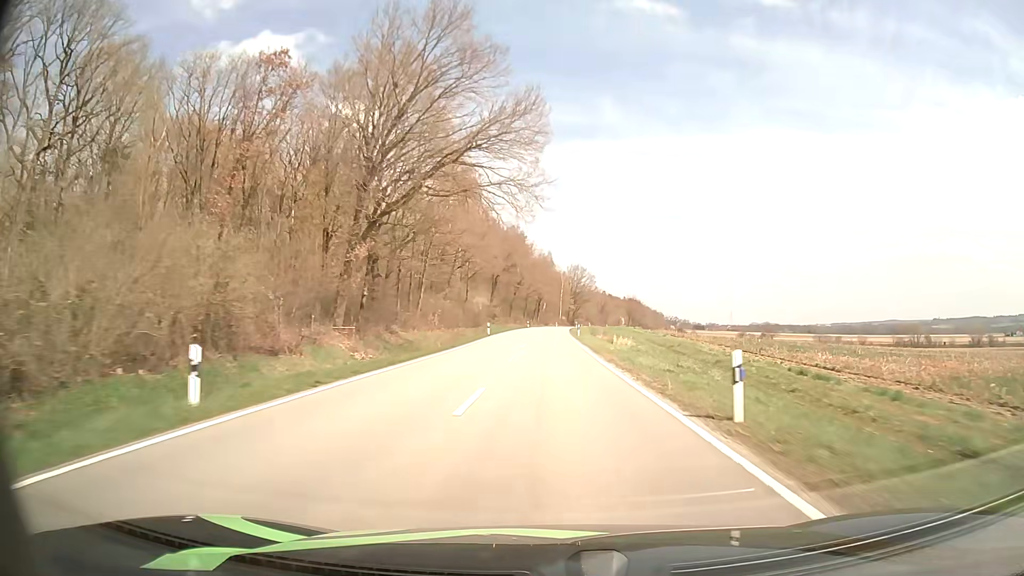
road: tertiary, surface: asphalt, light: Day
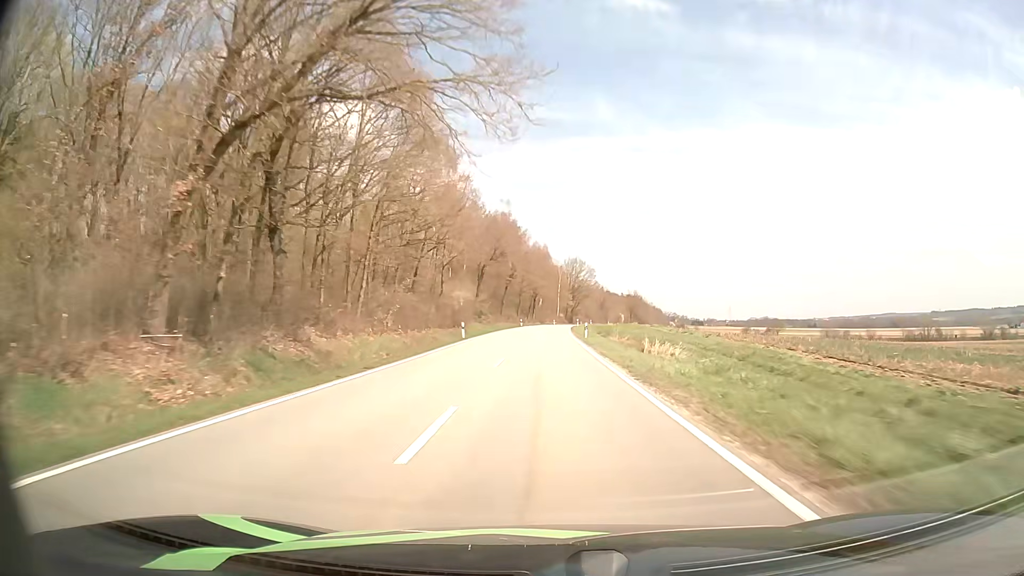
(0.0, +15.7) m; 0°
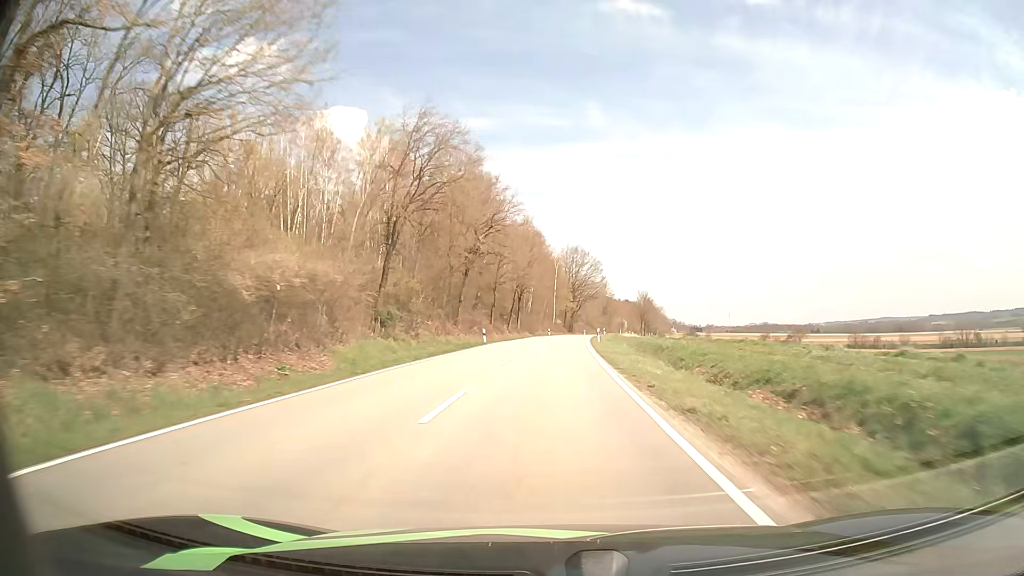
(+0.2, +47.3) m; +1°
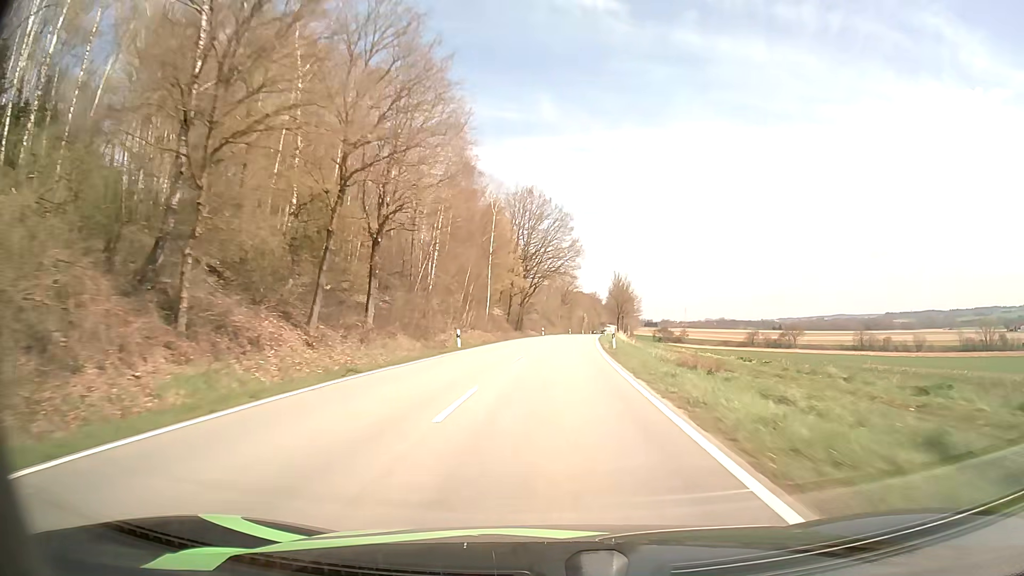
(+1.8, +62.0) m; +4°
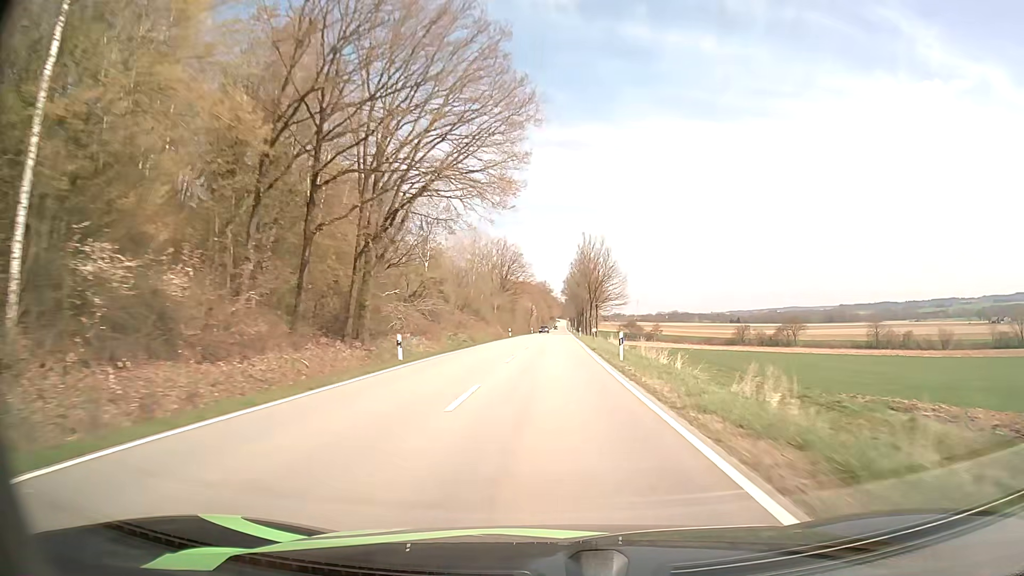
(+2.8, +60.6) m; +5°
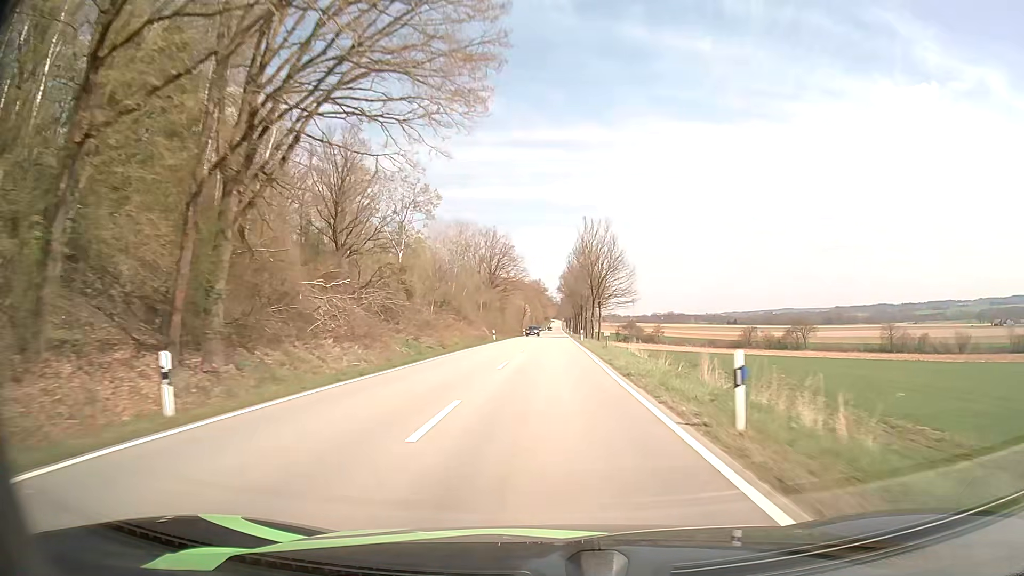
(+0.1, +15.2) m; +1°
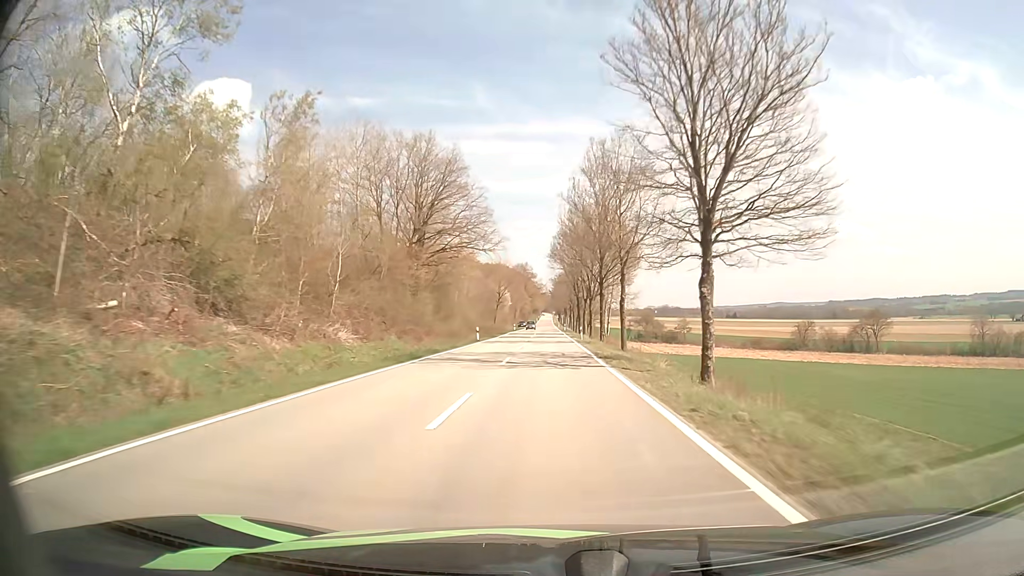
(+0.5, +61.2) m; +1°
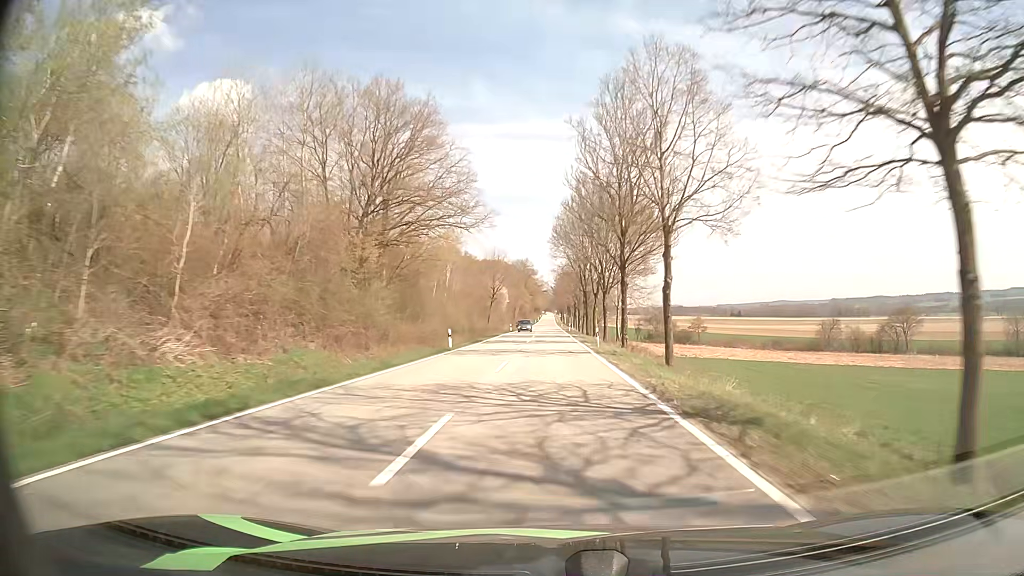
(0.0, +15.4) m; 0°
